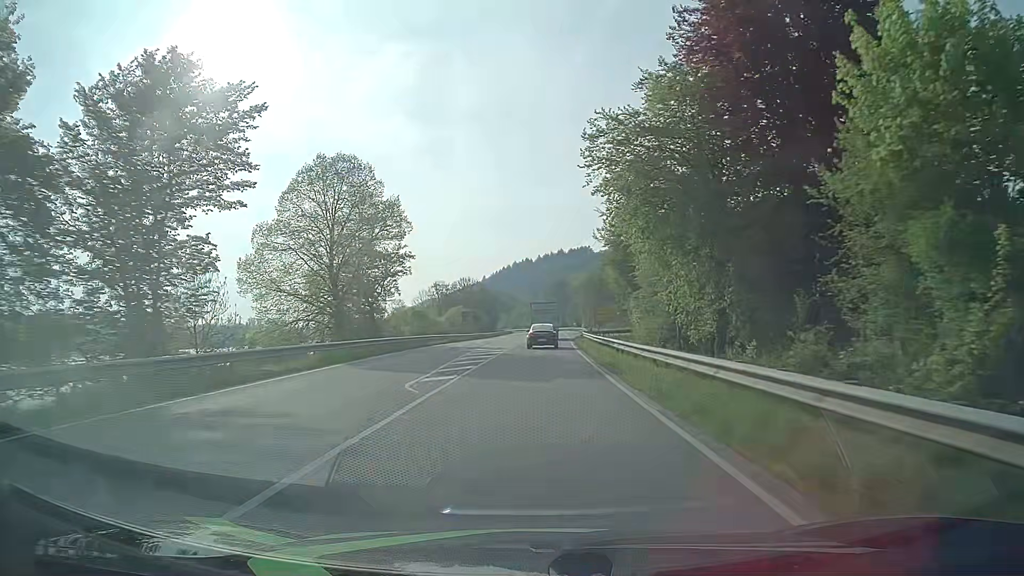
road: primary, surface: asphalt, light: Day
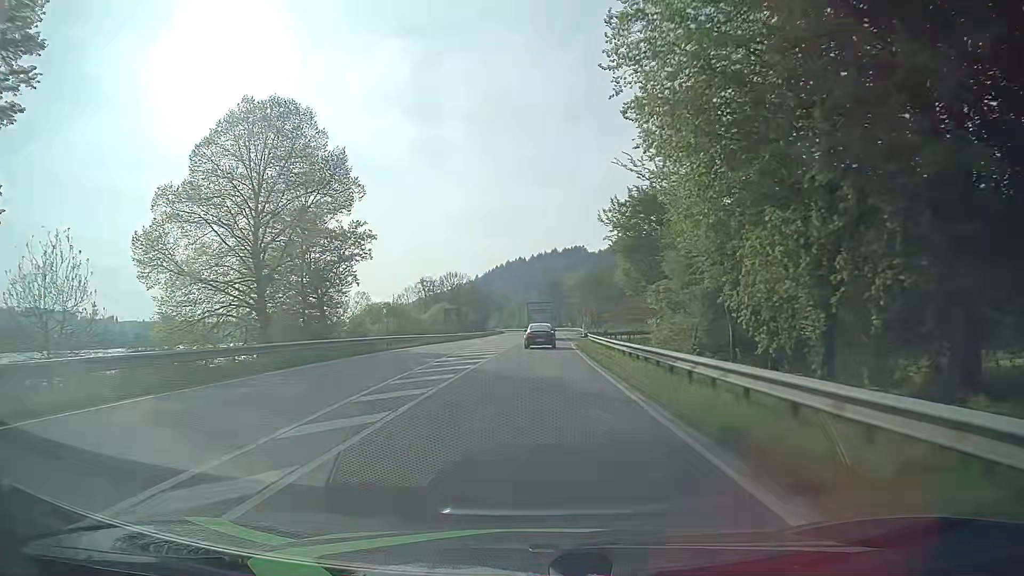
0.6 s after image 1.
(0.0, +12.5) m; 0°
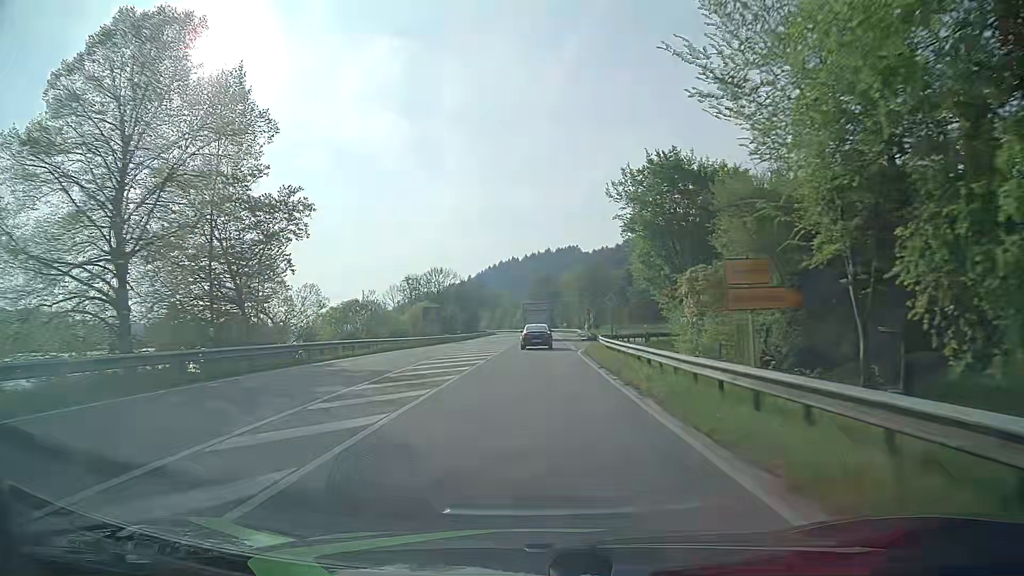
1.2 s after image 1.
(+0.1, +12.5) m; +1°
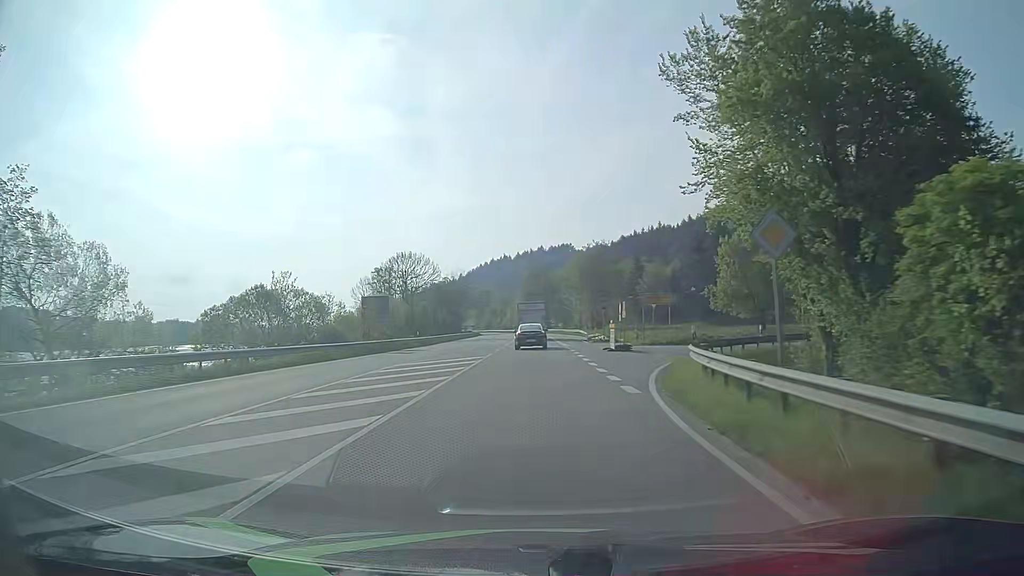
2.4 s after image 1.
(+0.2, +24.9) m; 0°
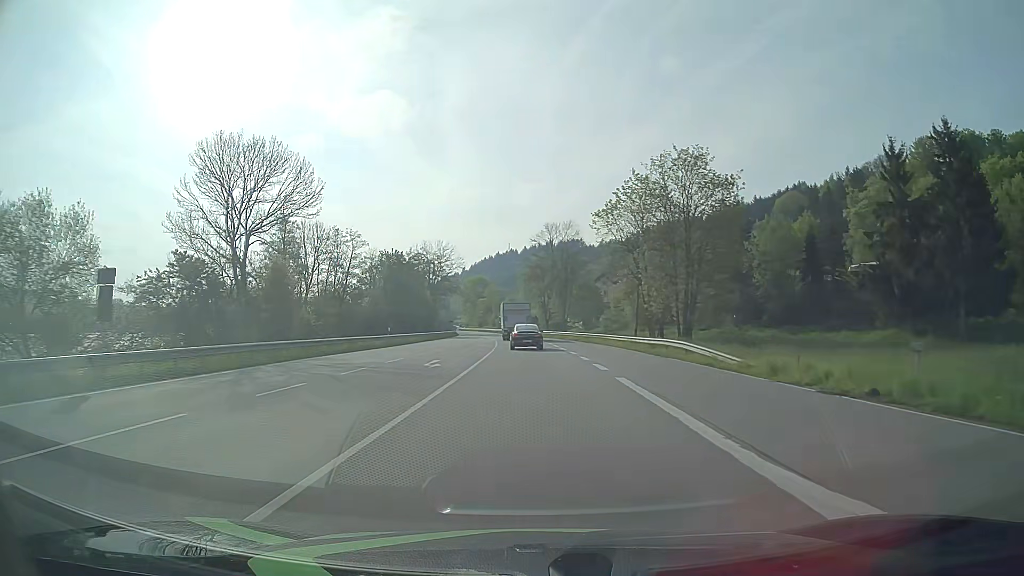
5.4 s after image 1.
(+0.2, +61.5) m; 0°
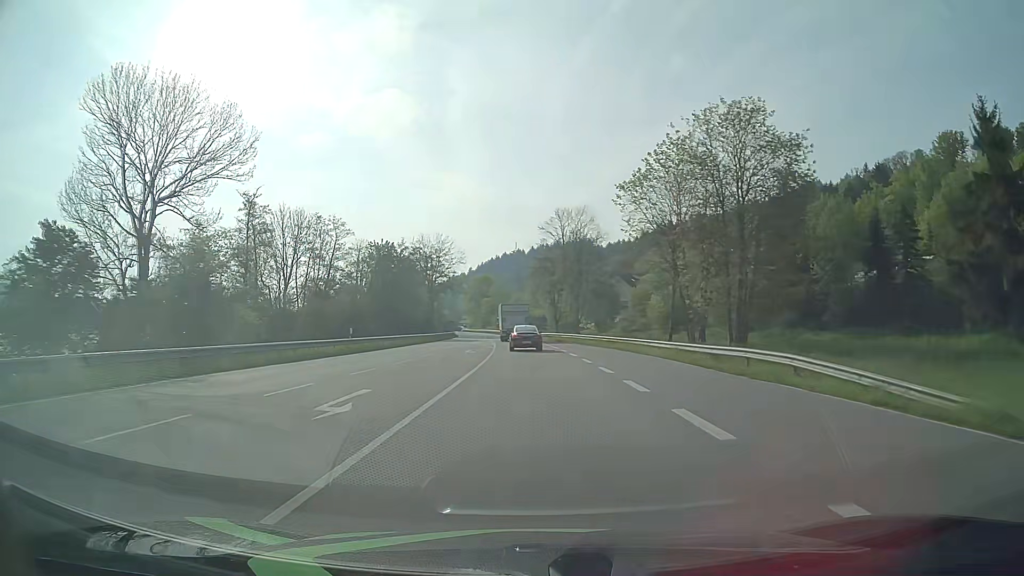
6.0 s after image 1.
(-0.1, +12.2) m; -1°
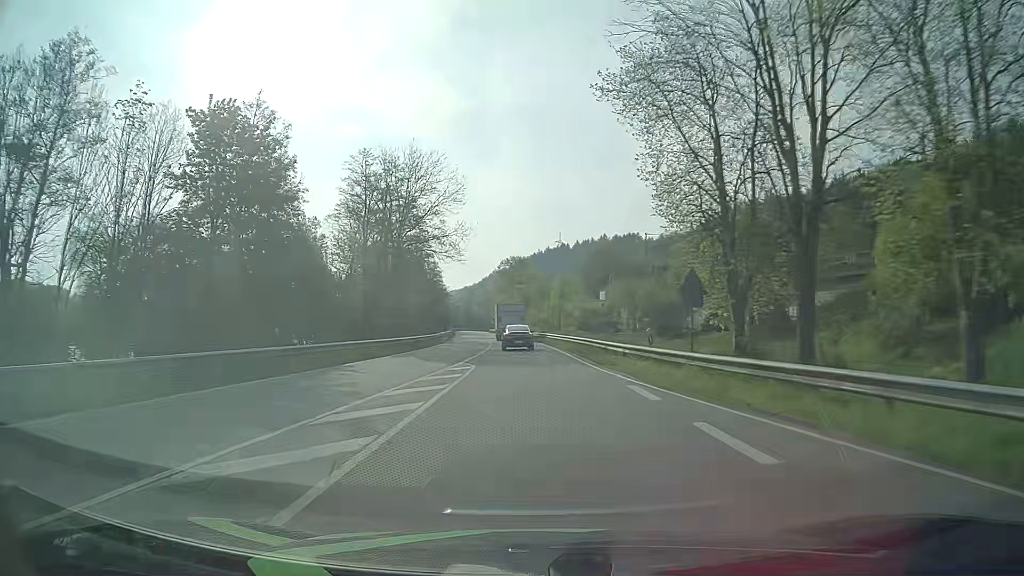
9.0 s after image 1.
(-1.6, +61.4) m; -4°
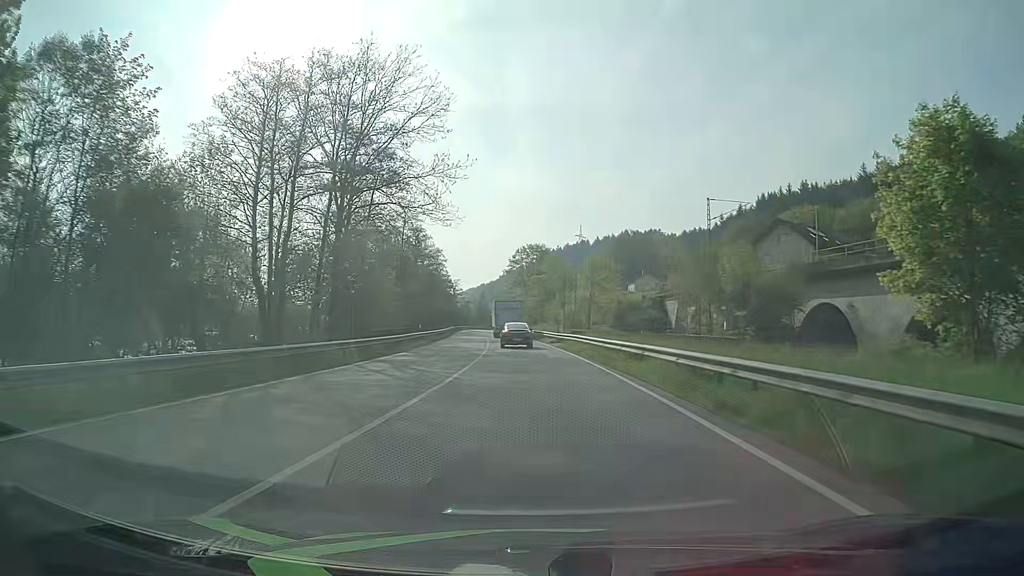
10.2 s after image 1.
(-0.3, +24.8) m; -1°
(0, +10) (0, +20) (-1, +30) (-1, +40) (-2, +50) (-2, +60) (-3, +70) (-4, +80) (-5, +90) (-6, +100) m
